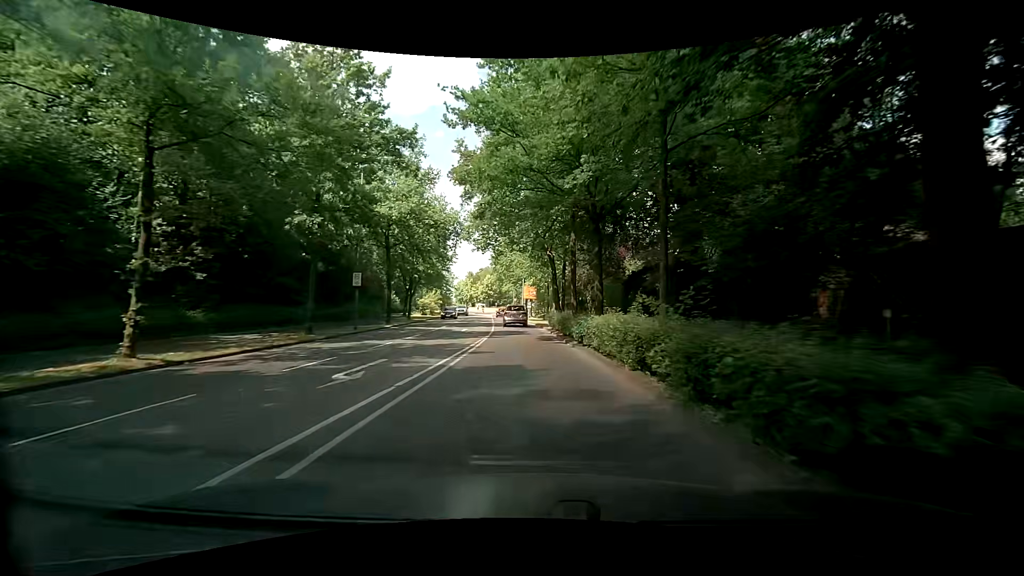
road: secondary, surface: asphalt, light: Day
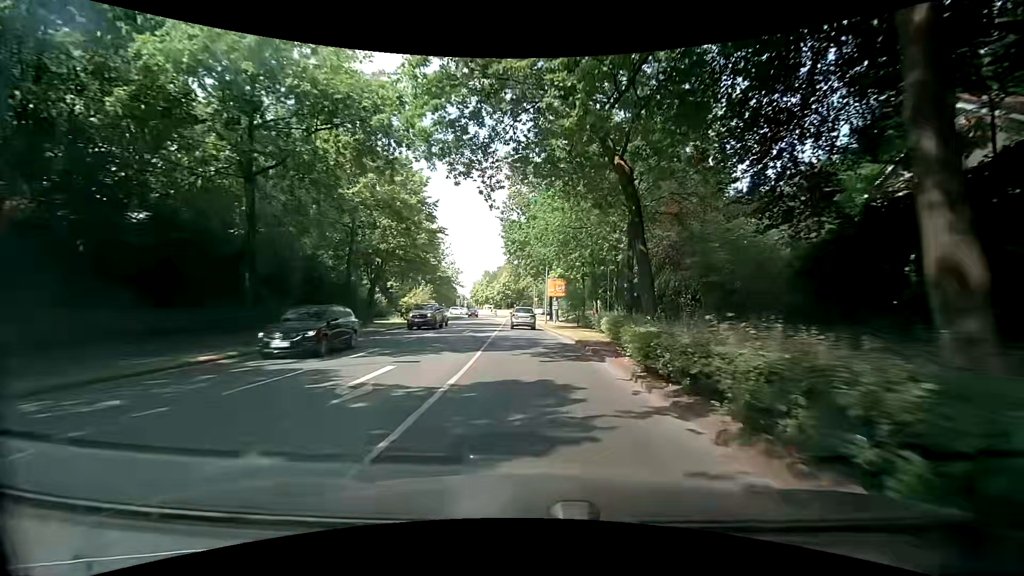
(-0.4, +21.5) m; -2°
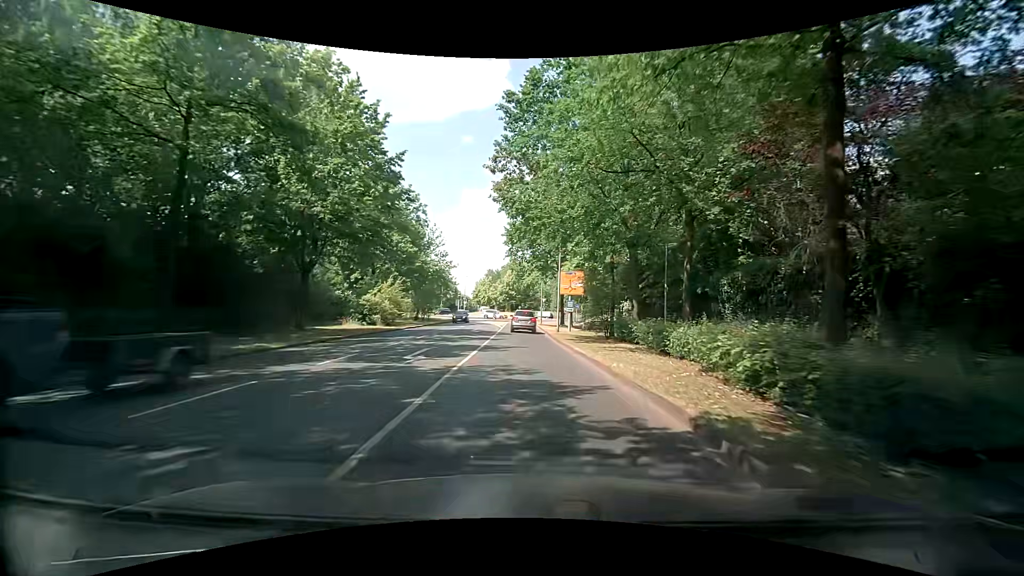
(-0.2, +13.9) m; -1°
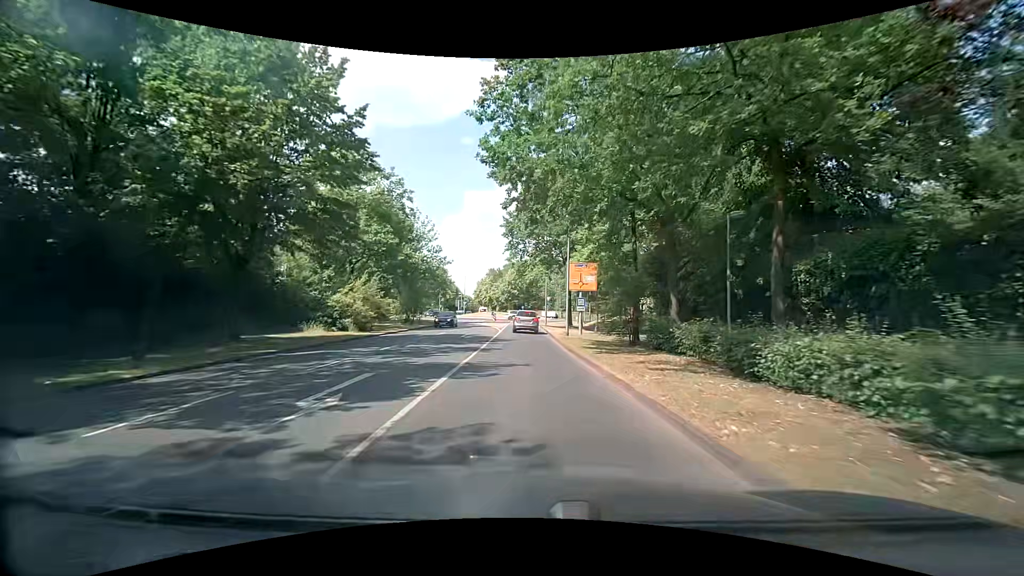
(0.0, +6.6) m; -1°
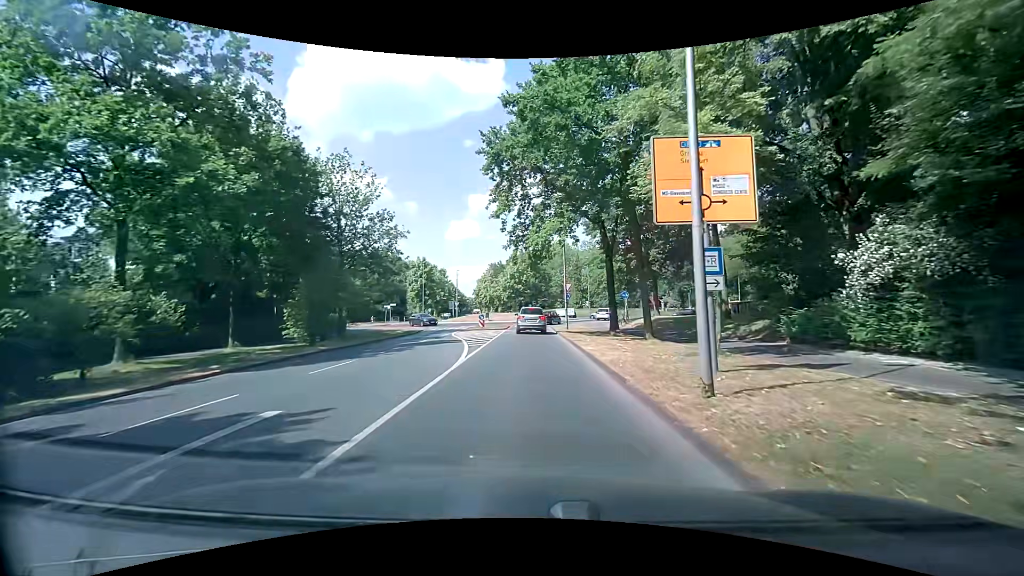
(-0.2, +24.0) m; 0°
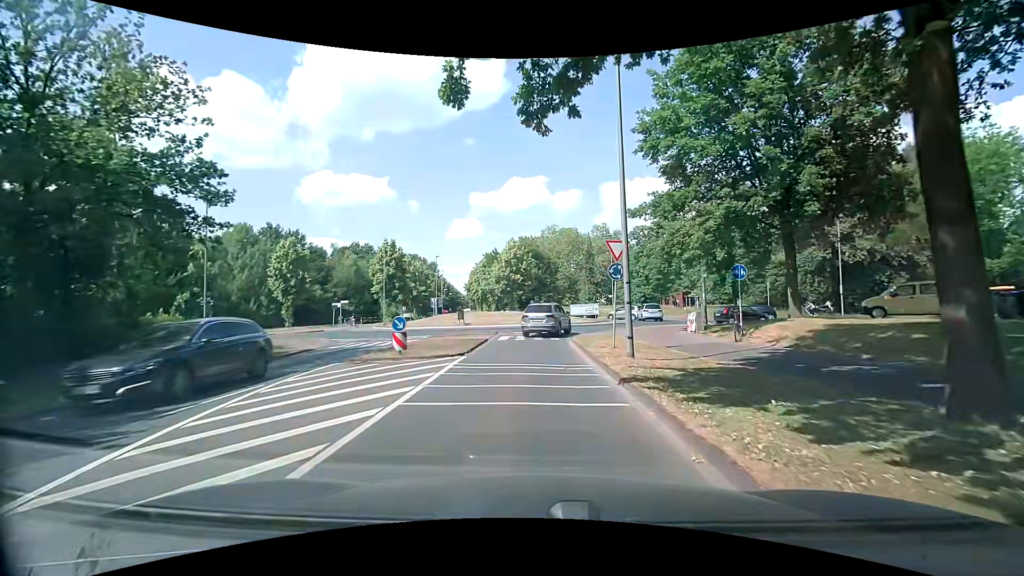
(-0.2, +23.0) m; -3°
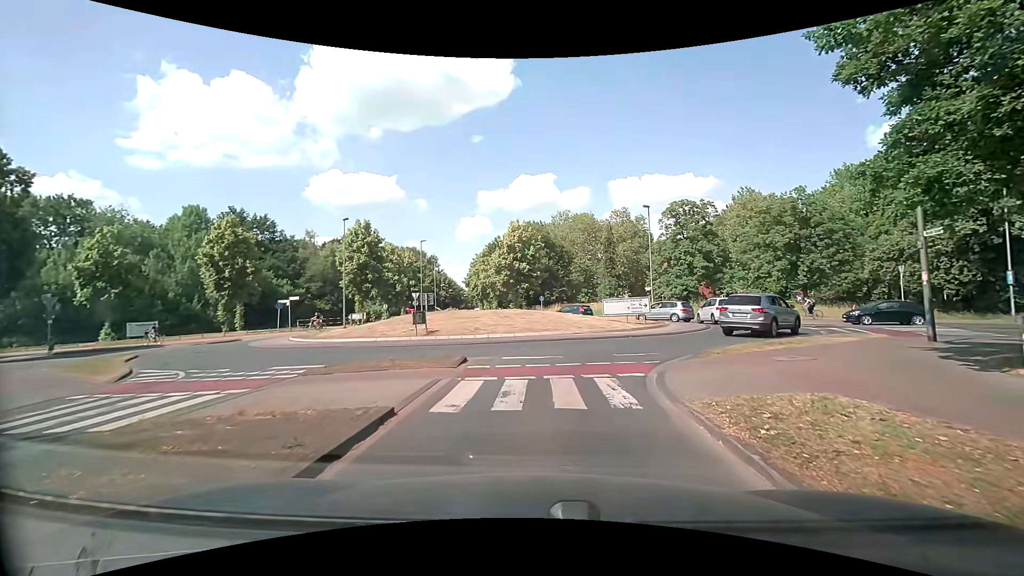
(+0.6, +15.6) m; 0°
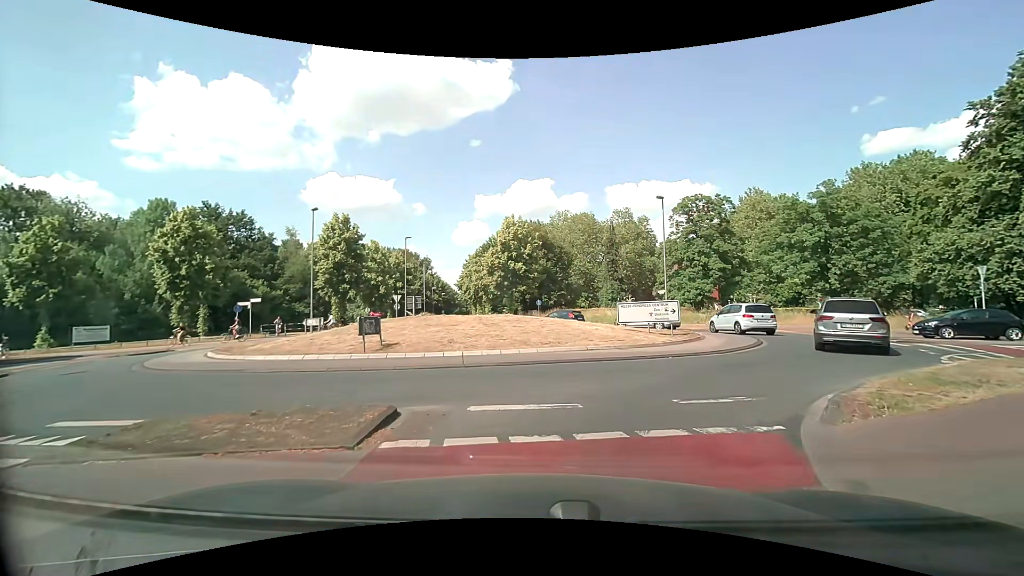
(+0.1, +5.9) m; +2°
(+2, +10) (+9, +17) (+18, +20) (+28, +20) (+38, +19) (+48, +18) (+58, +18) (+68, +17) (+78, +17) (+88, +16) m
